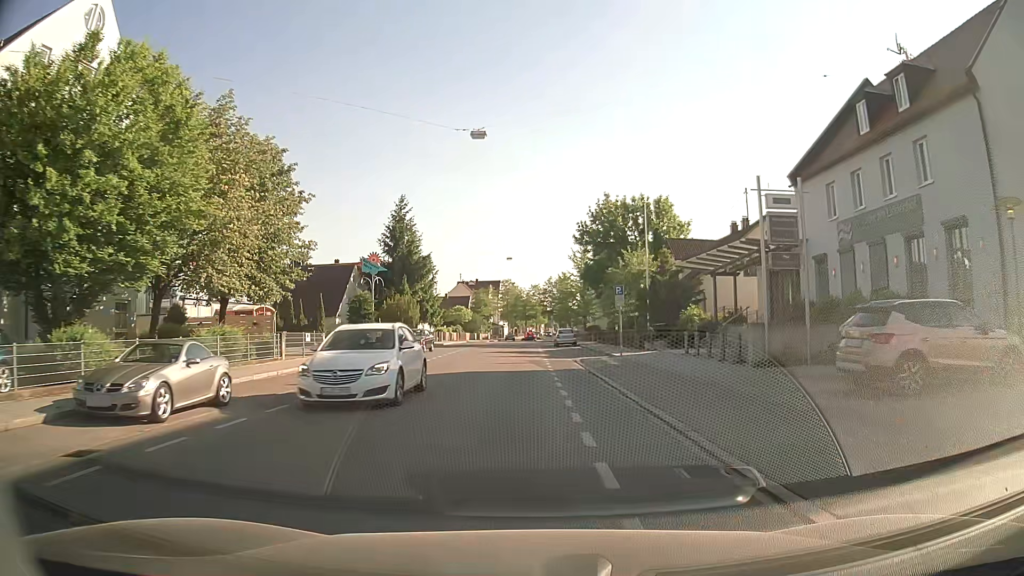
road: tertiary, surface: asphalt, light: Day
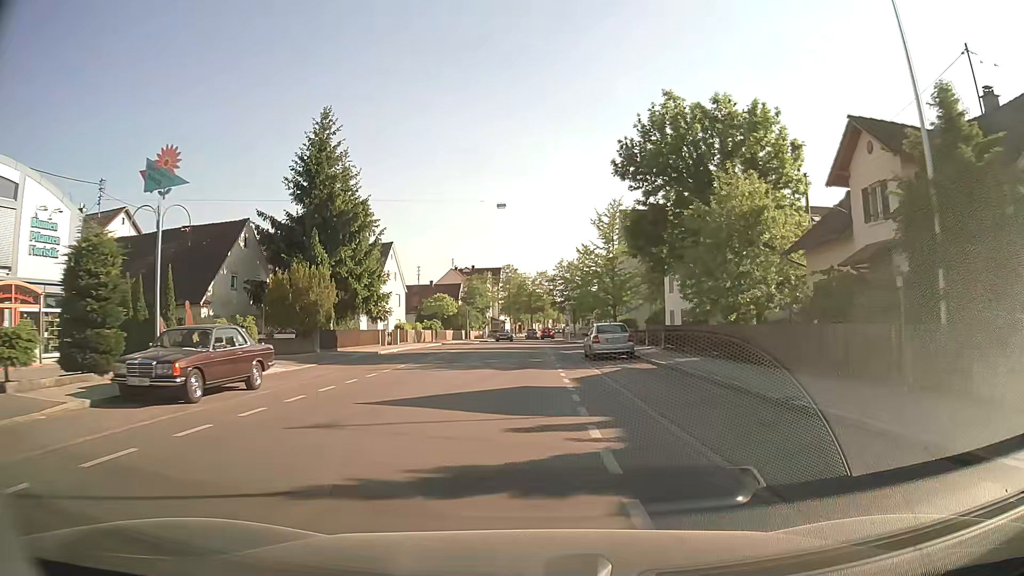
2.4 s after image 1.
(-0.4, +27.5) m; -1°
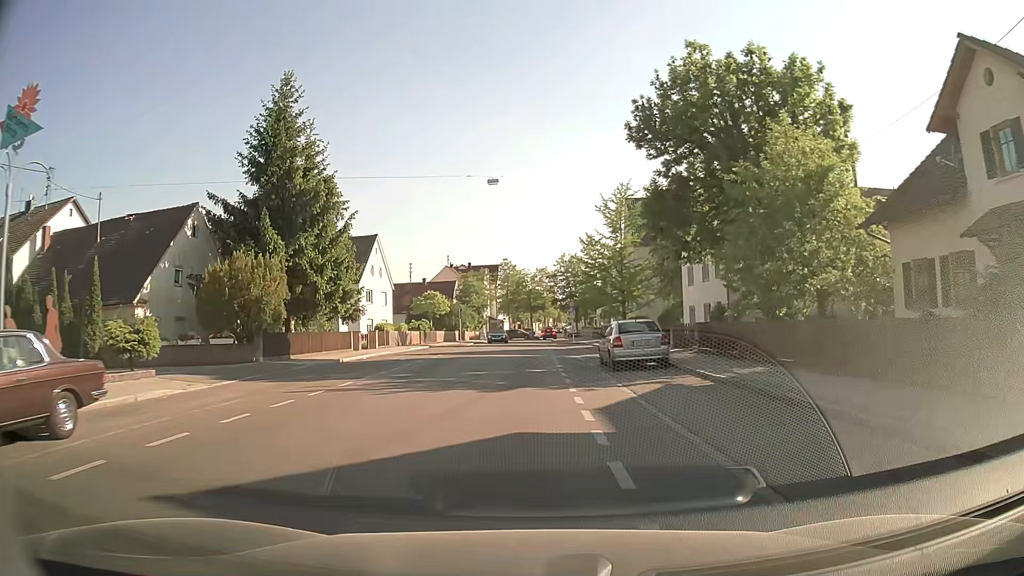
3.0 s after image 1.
(+0.1, +6.7) m; 0°
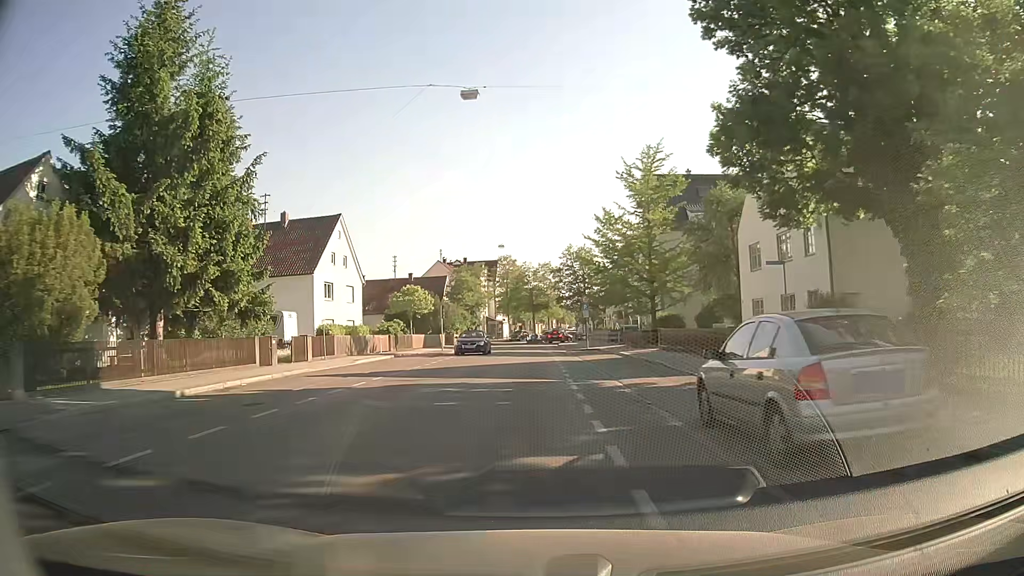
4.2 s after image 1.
(0.0, +13.1) m; 0°
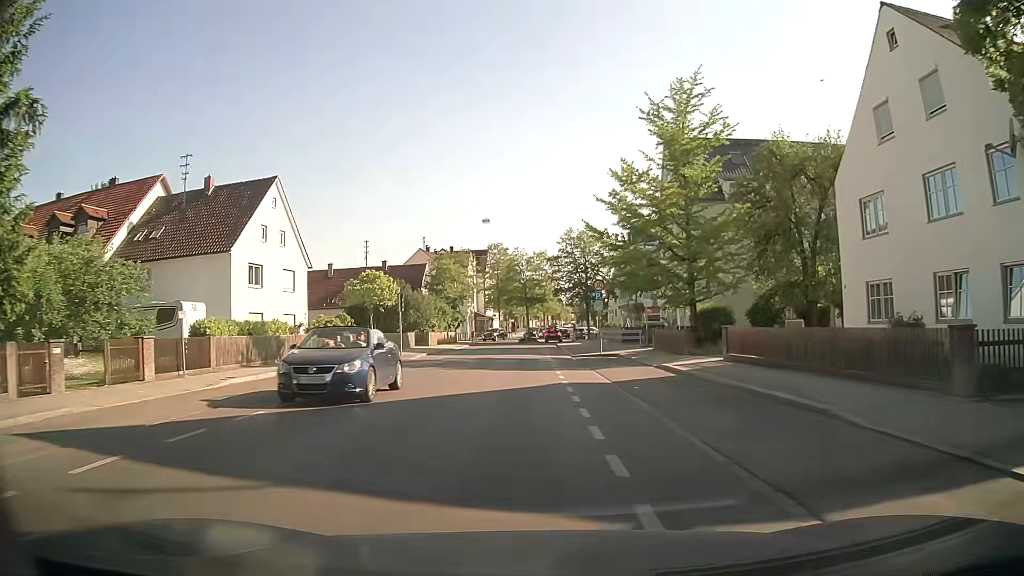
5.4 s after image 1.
(+0.1, +12.5) m; +1°
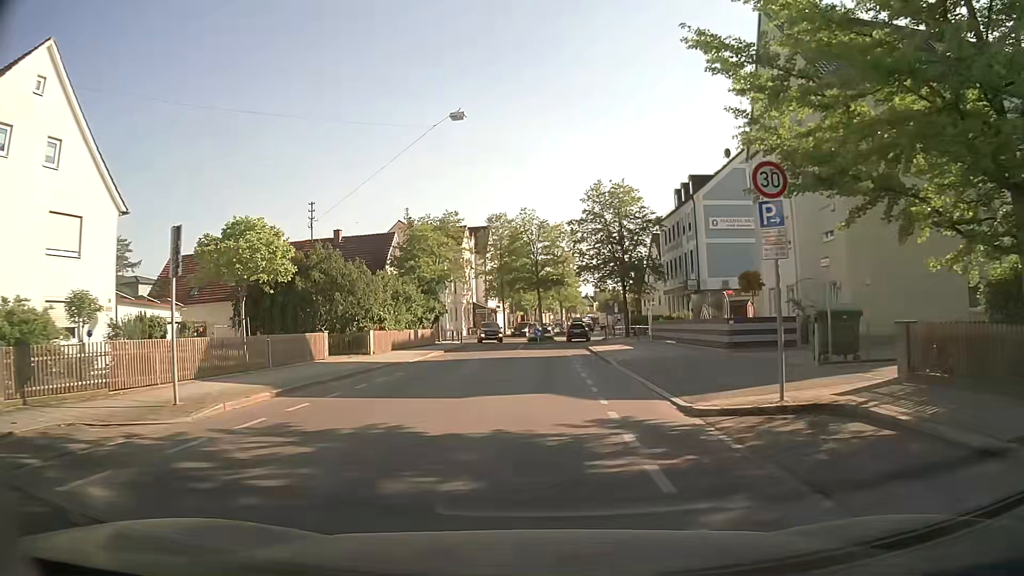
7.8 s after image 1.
(-0.4, +22.7) m; -2°
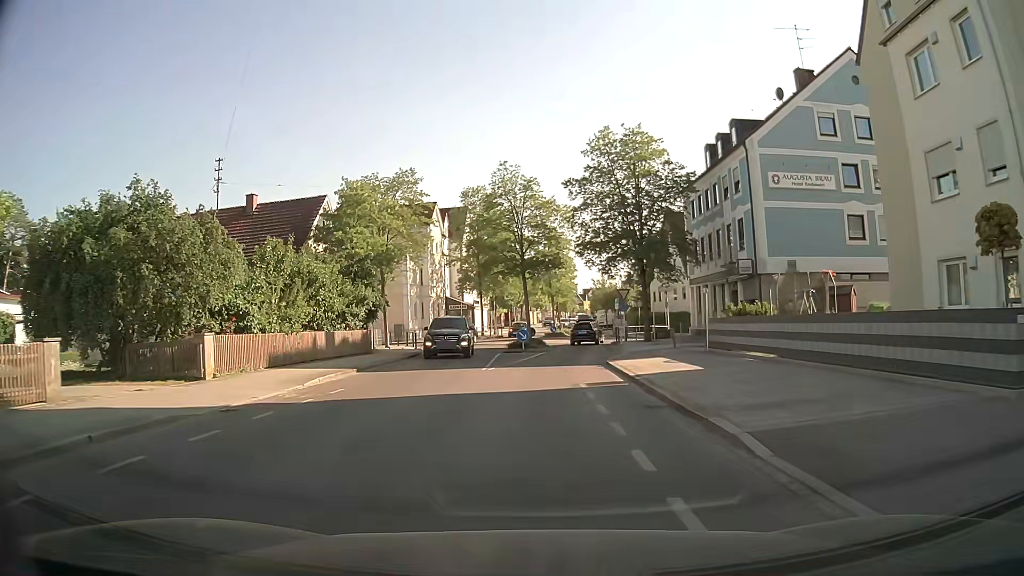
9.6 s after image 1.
(+0.3, +15.2) m; +1°
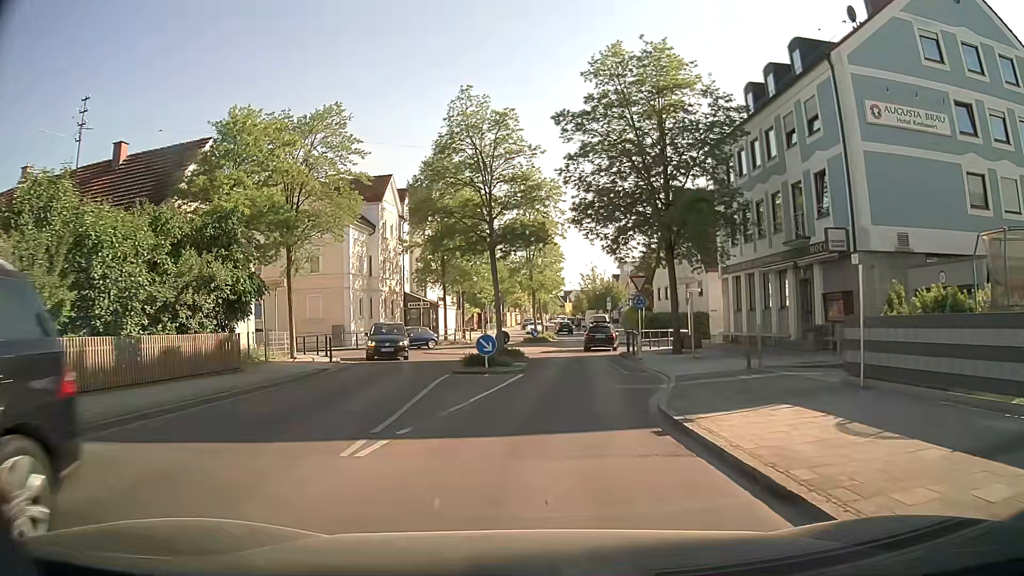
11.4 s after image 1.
(+0.2, +12.7) m; +1°
